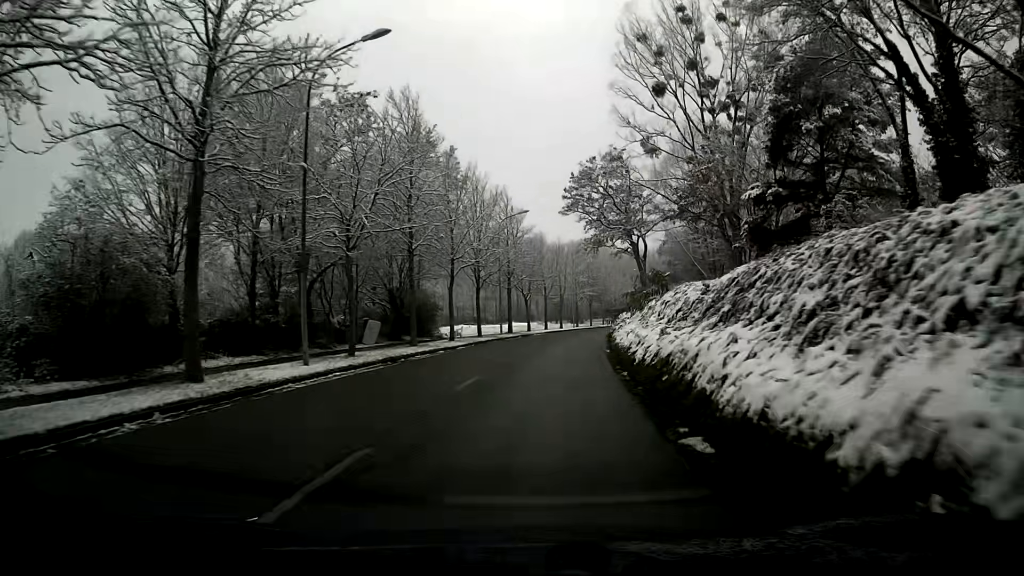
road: tertiary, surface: asphalt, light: Day
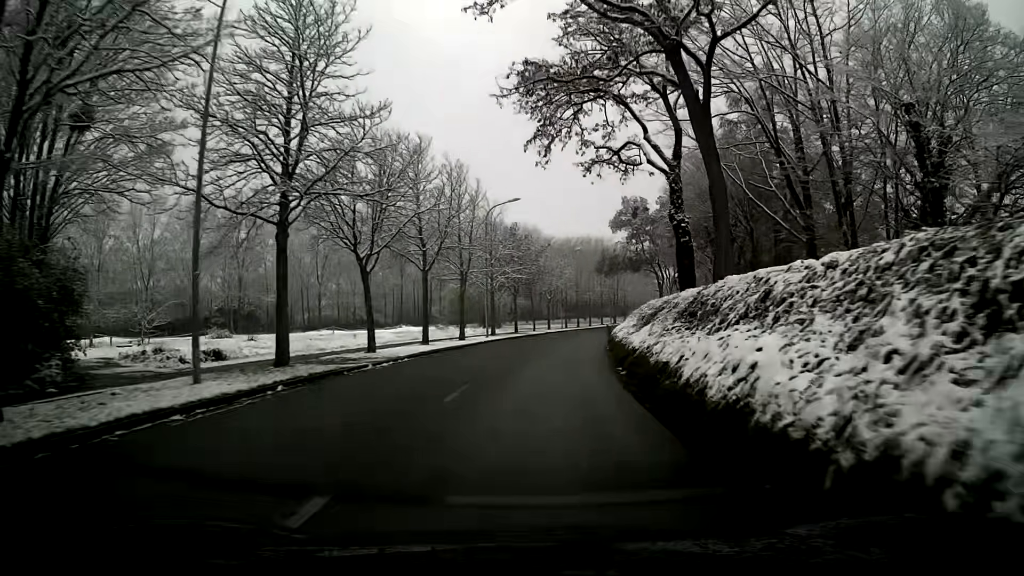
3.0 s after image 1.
(+2.4, +37.7) m; +7°
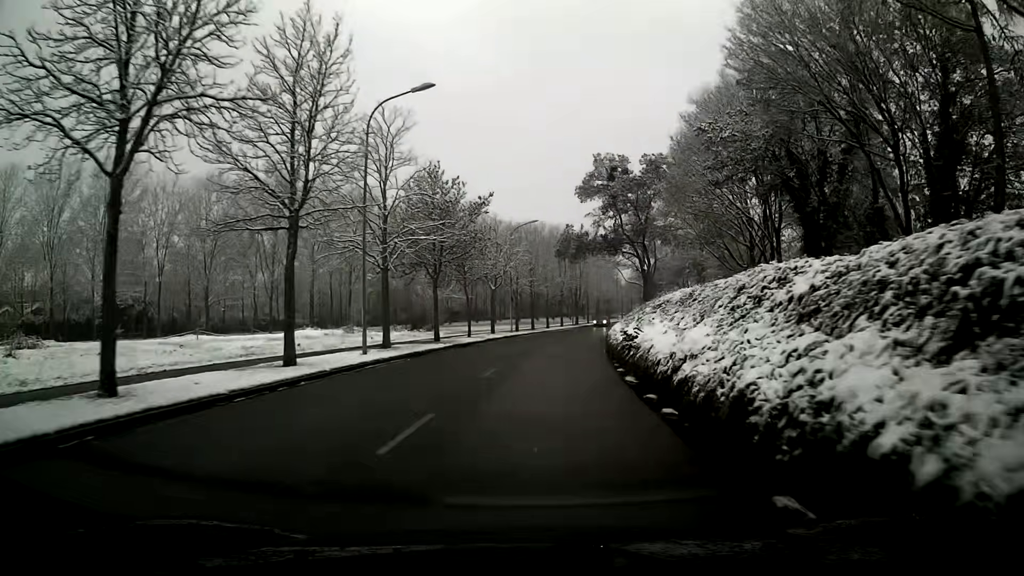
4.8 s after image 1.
(+0.7, +22.2) m; +4°
(0, +10) (+1, +20) (+2, +30) (+3, +40) (+4, +50) (+5, +60) (+7, +70) (+9, +79) (+12, +89) (+14, +99) m
